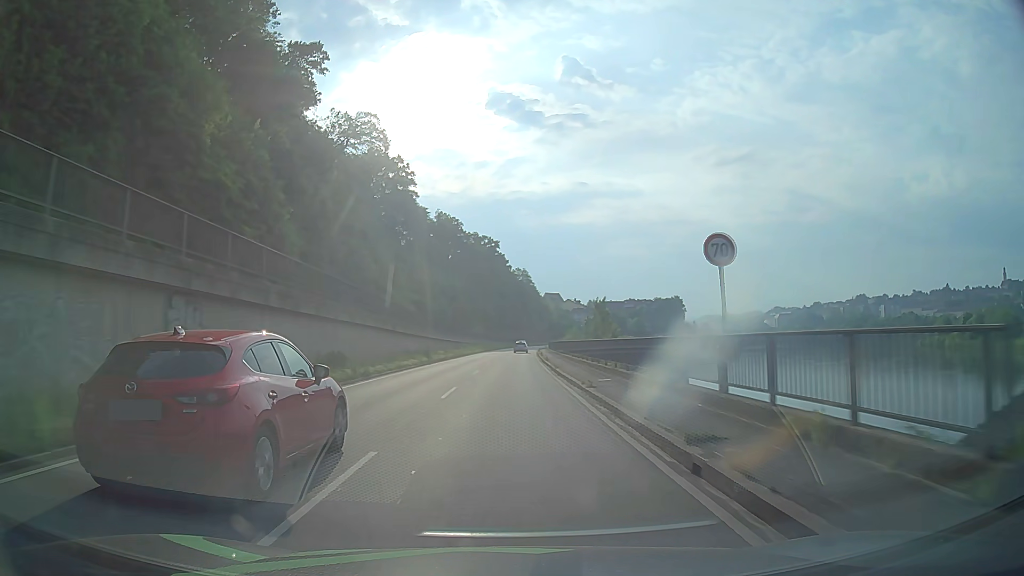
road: primary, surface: asphalt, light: Day
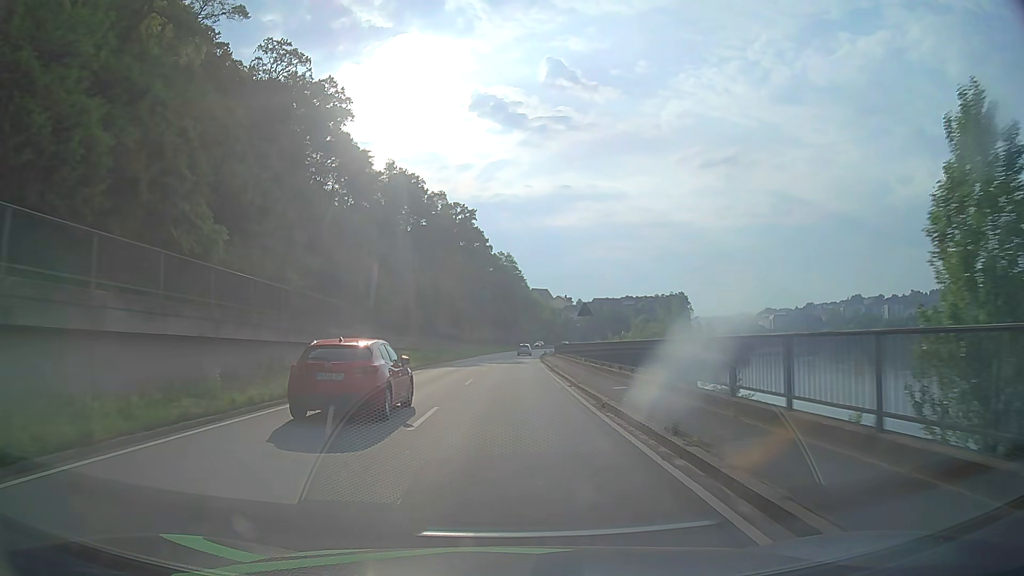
(+0.7, +53.7) m; +2°
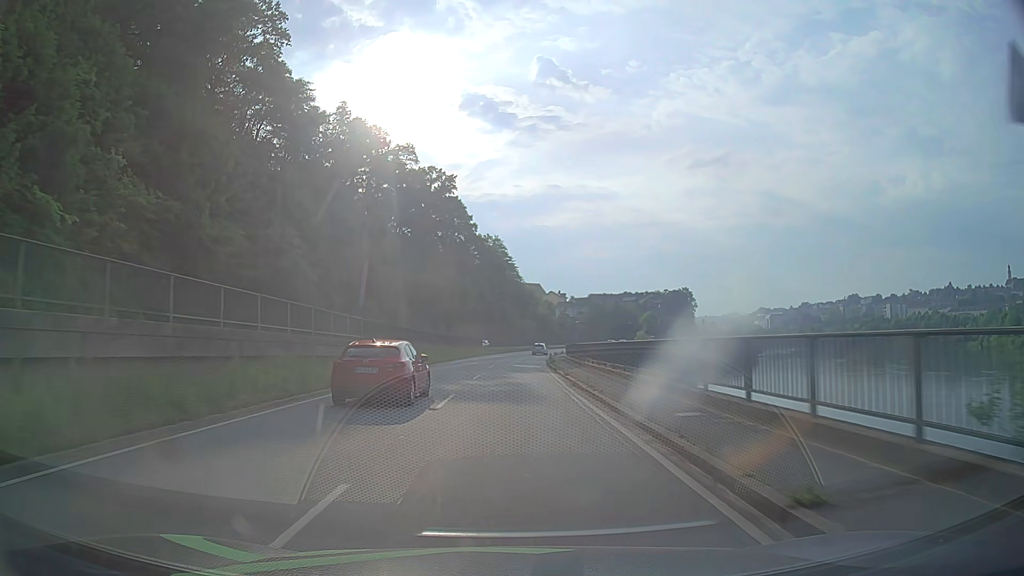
(+0.2, +32.2) m; +1°
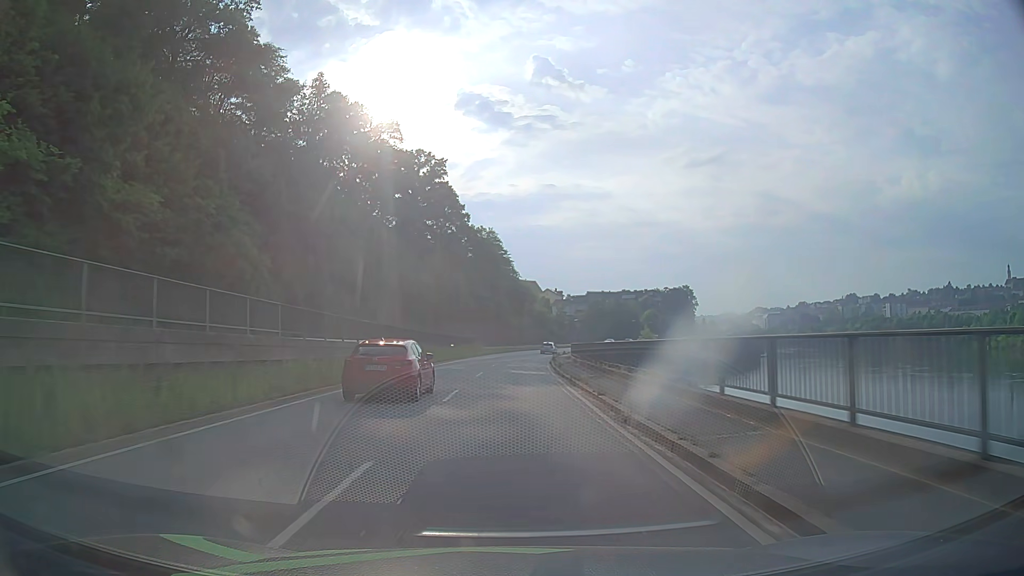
(0.0, +10.7) m; +1°
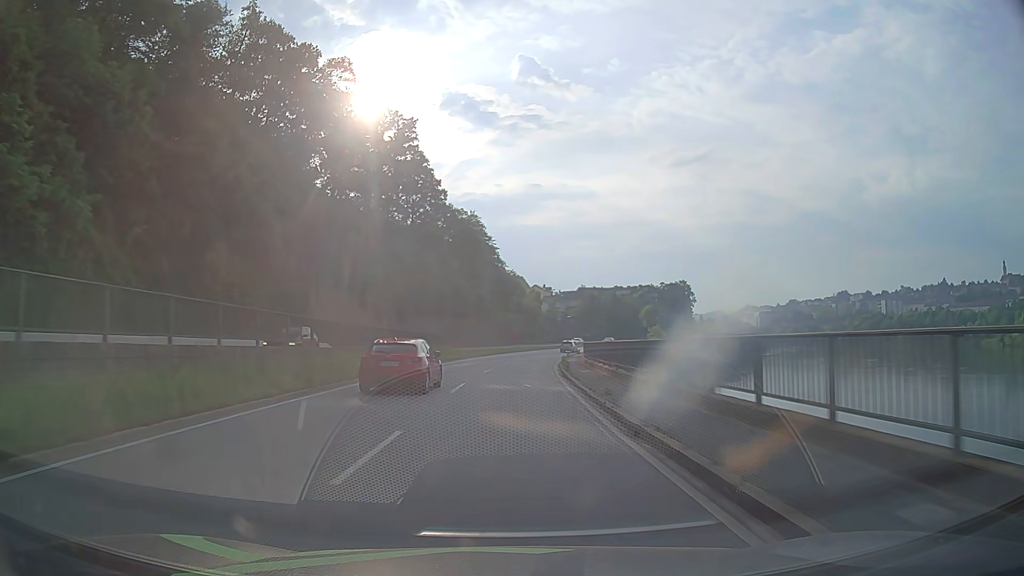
(+0.2, +21.5) m; +1°
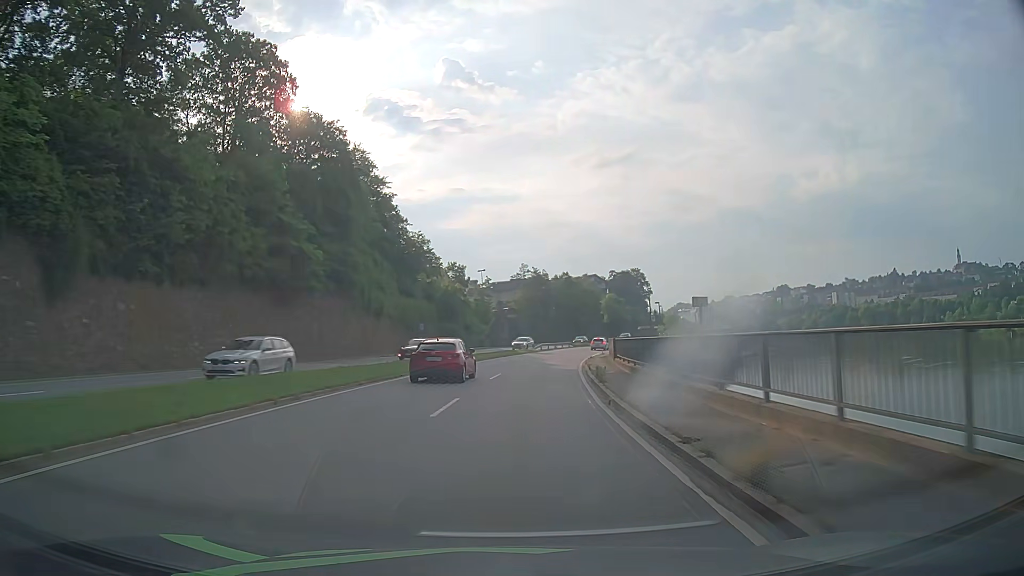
(+2.4, +53.7) m; +6°
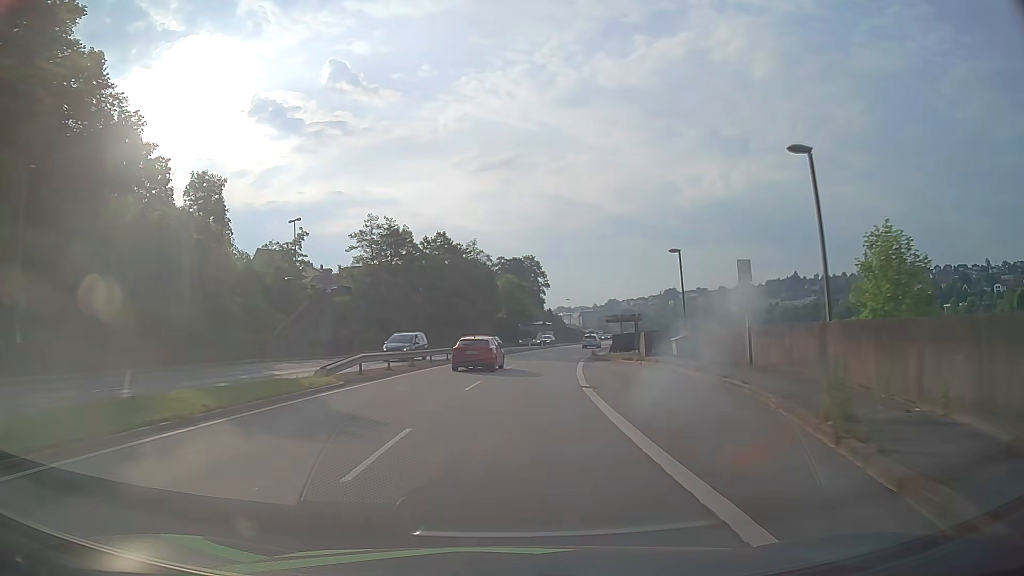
(+4.4, +53.5) m; +10°
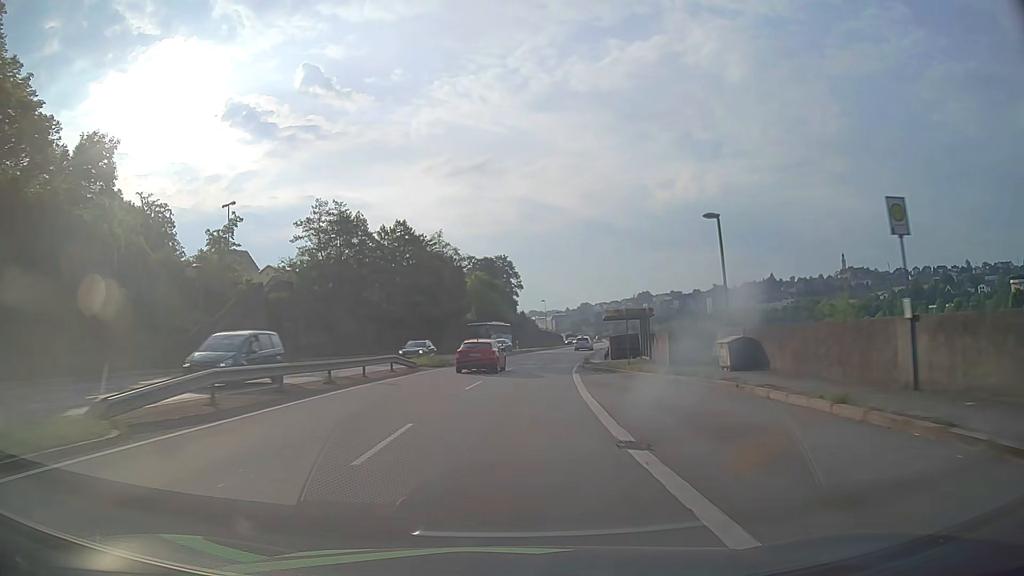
(+0.2, +10.7) m; +2°
(0, +10) (+1, +20) (+2, +30) (+3, +40) (+4, +50) (+6, +60) (+8, +69) (+10, +79) (+12, +89) (+14, +99) m
